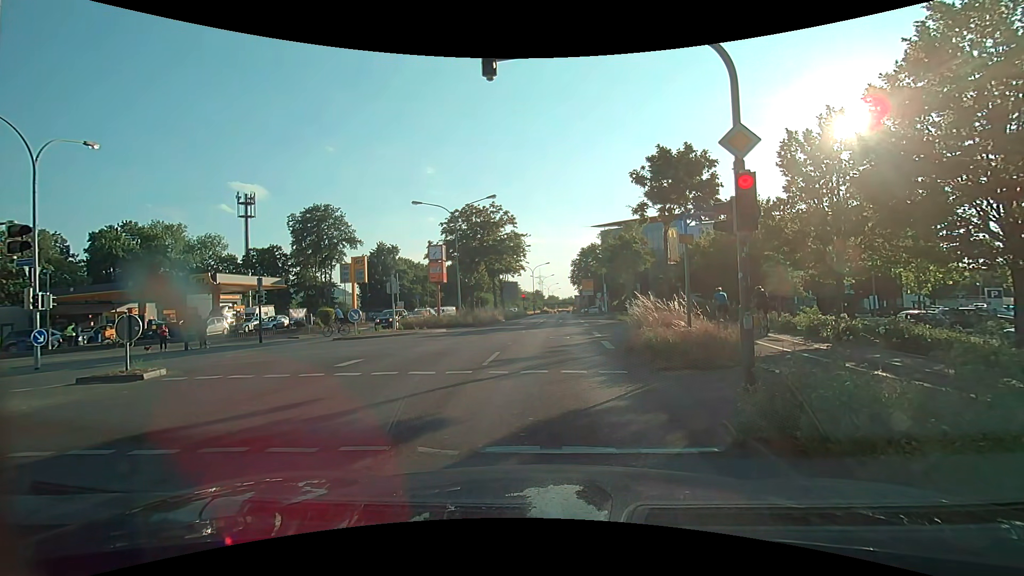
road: primary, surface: asphalt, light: Day
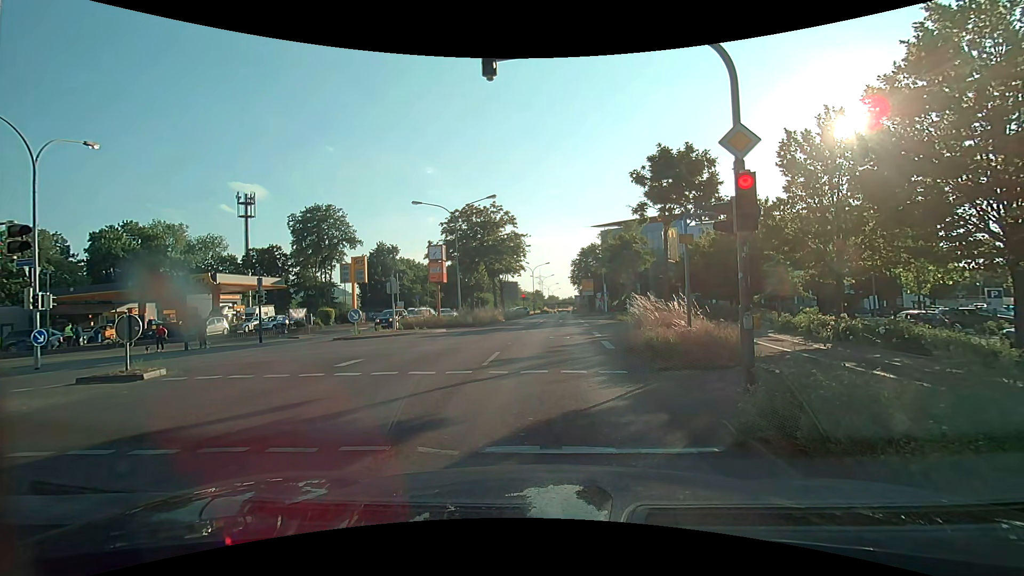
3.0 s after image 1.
(0.0, 0.0) m; 0°
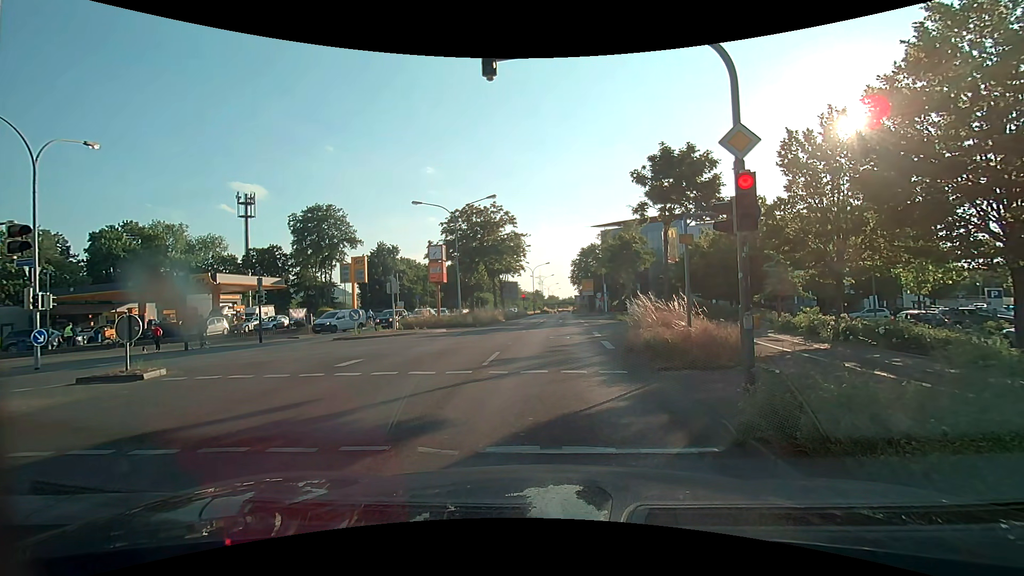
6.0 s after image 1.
(0.0, 0.0) m; 0°
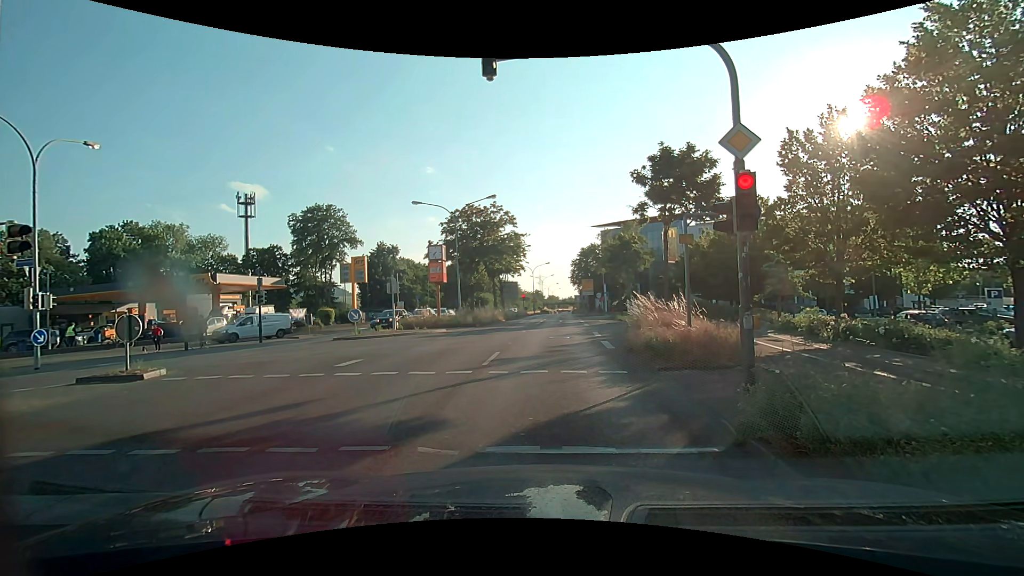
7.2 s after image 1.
(0.0, 0.0) m; 0°
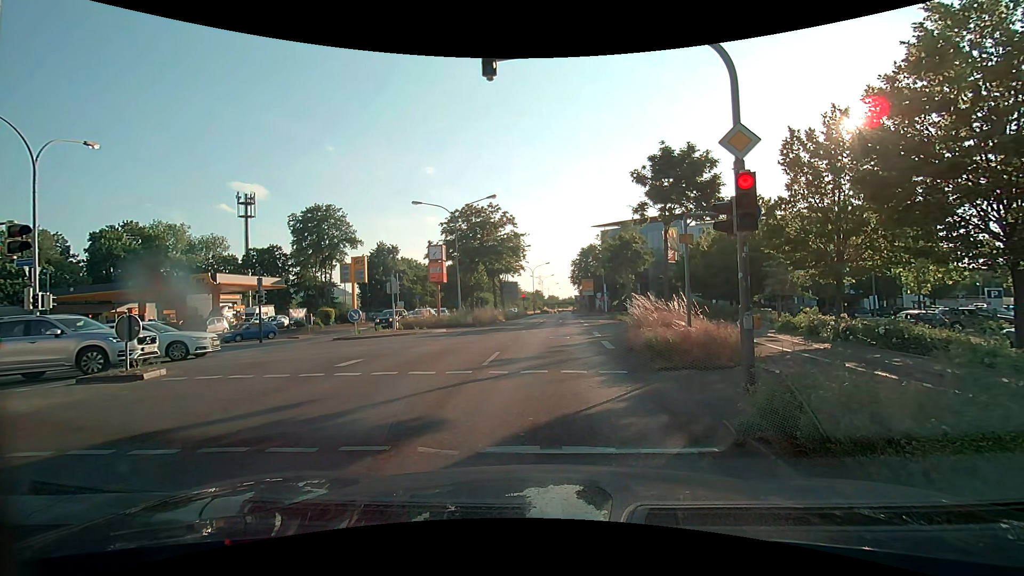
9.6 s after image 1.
(0.0, 0.0) m; 0°
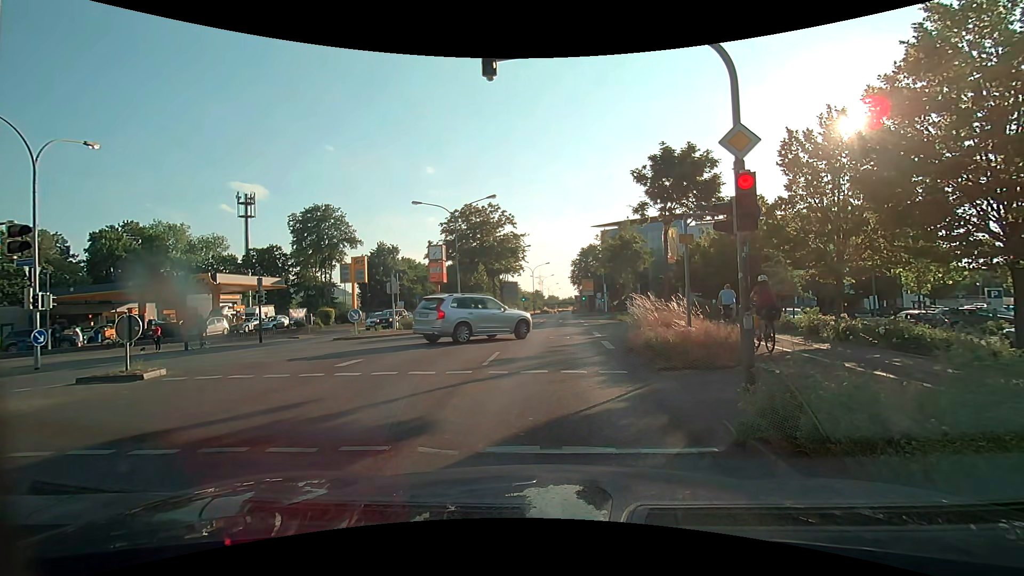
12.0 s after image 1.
(0.0, 0.0) m; 0°
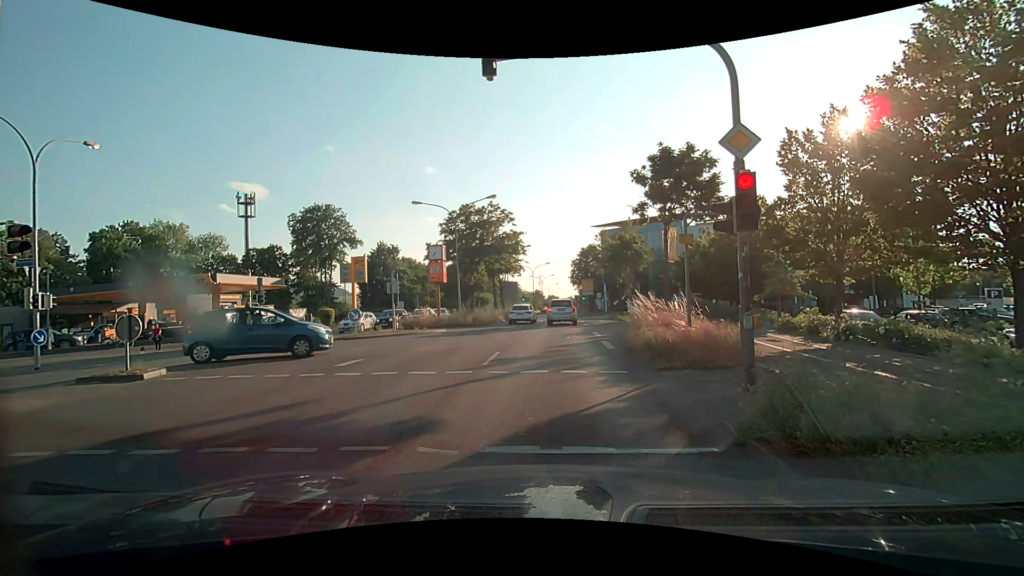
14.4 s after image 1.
(0.0, 0.0) m; 0°
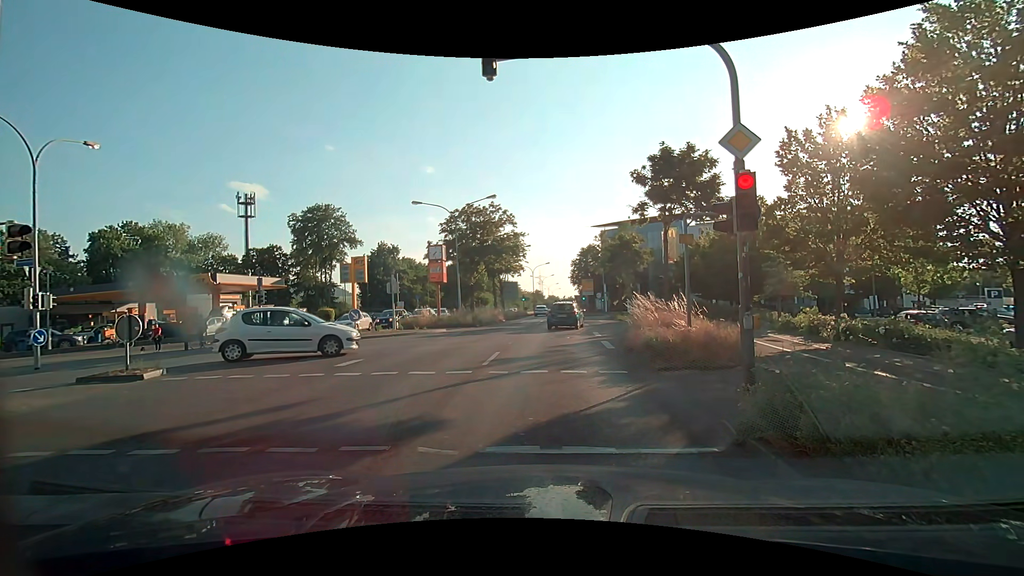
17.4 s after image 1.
(0.0, 0.0) m; 0°
